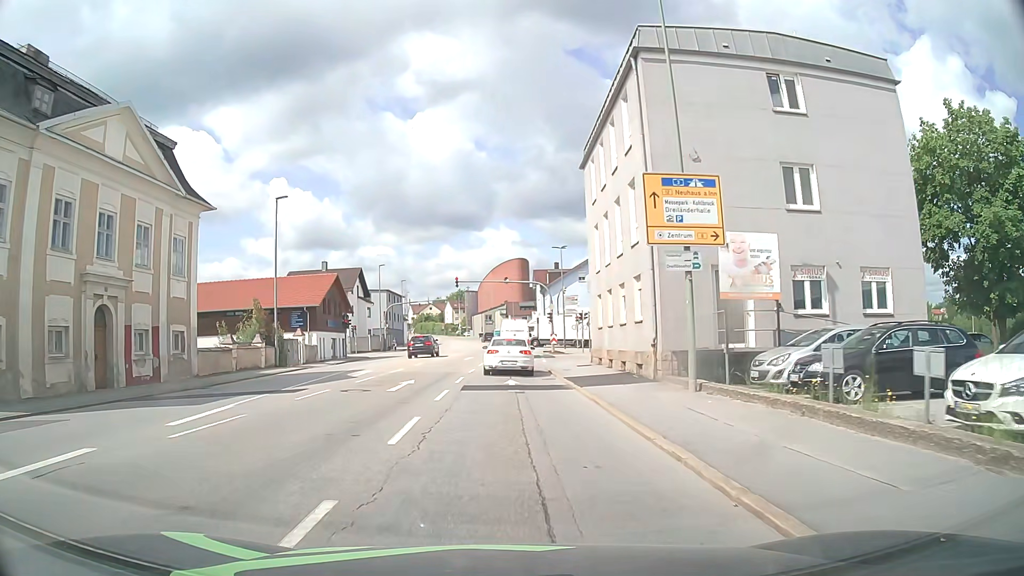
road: tertiary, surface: asphalt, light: Day
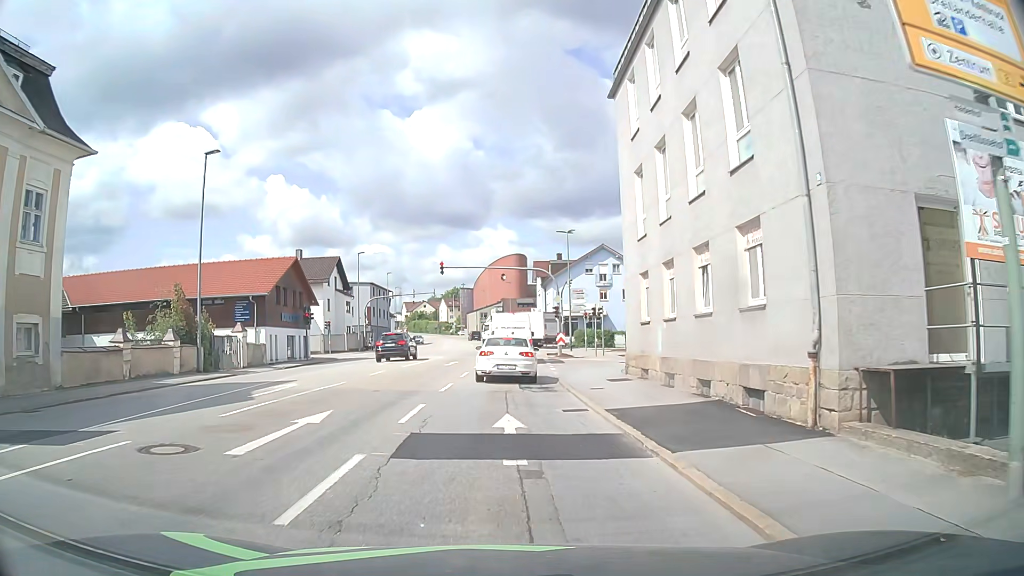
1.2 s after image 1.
(0.0, +10.0) m; 0°
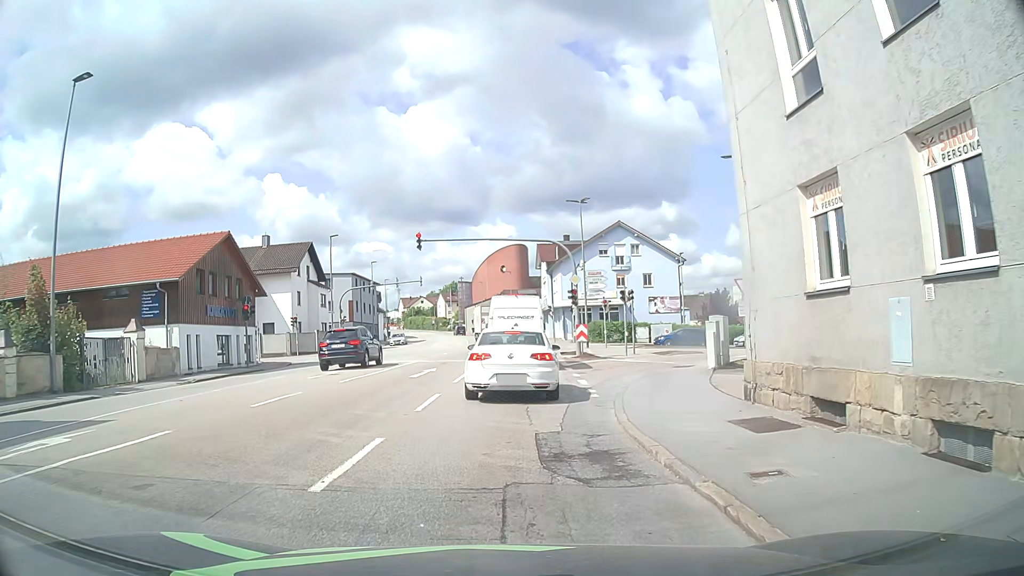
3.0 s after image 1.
(0.0, +10.8) m; 0°
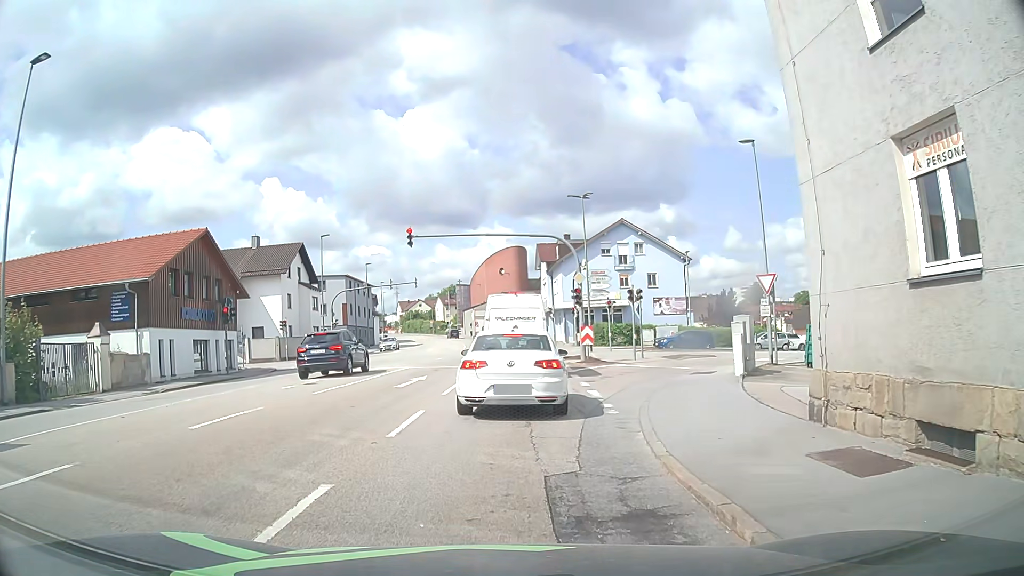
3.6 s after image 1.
(0.0, +2.4) m; 0°
